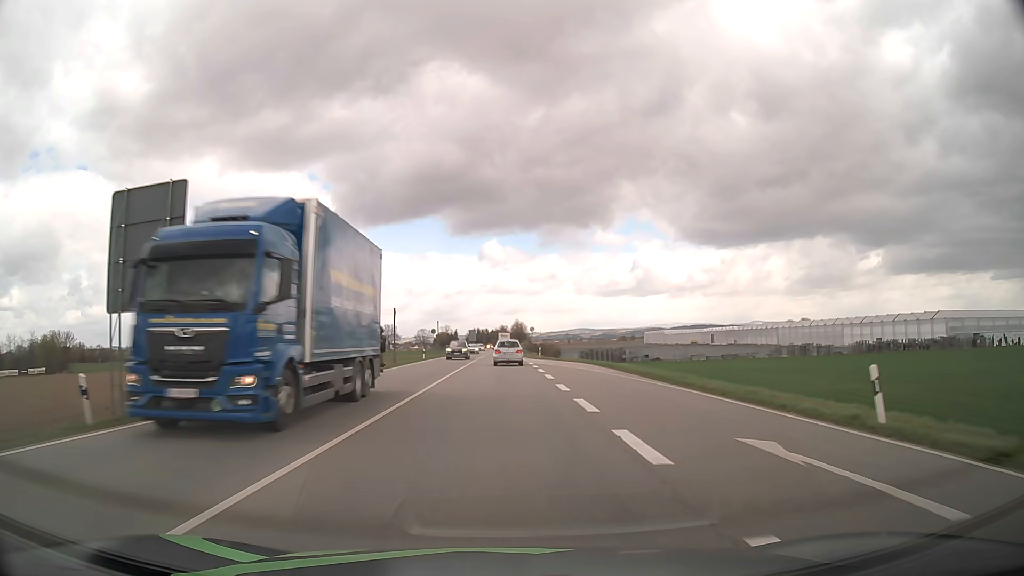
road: primary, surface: asphalt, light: Day
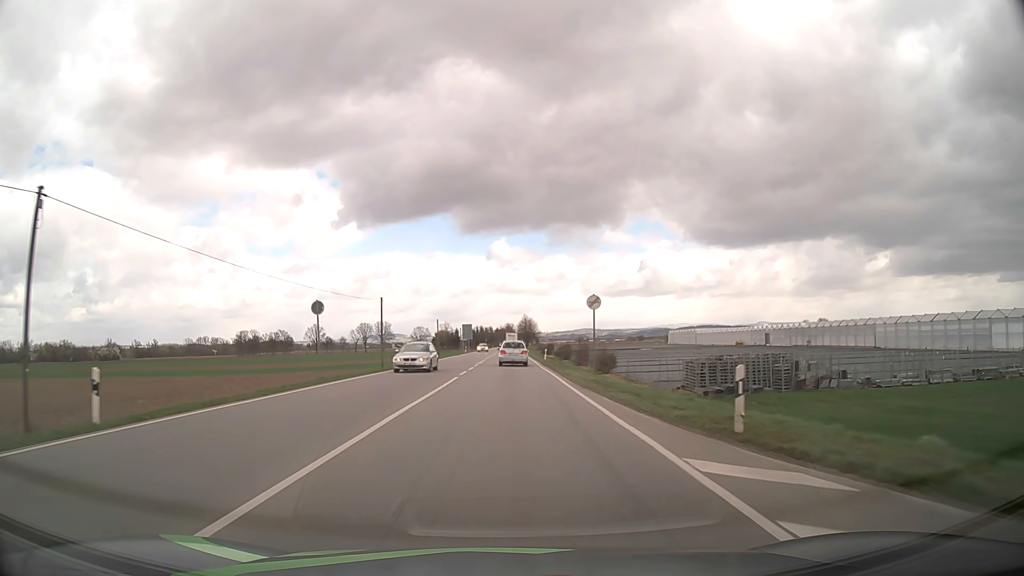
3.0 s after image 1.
(-0.3, +52.0) m; 0°
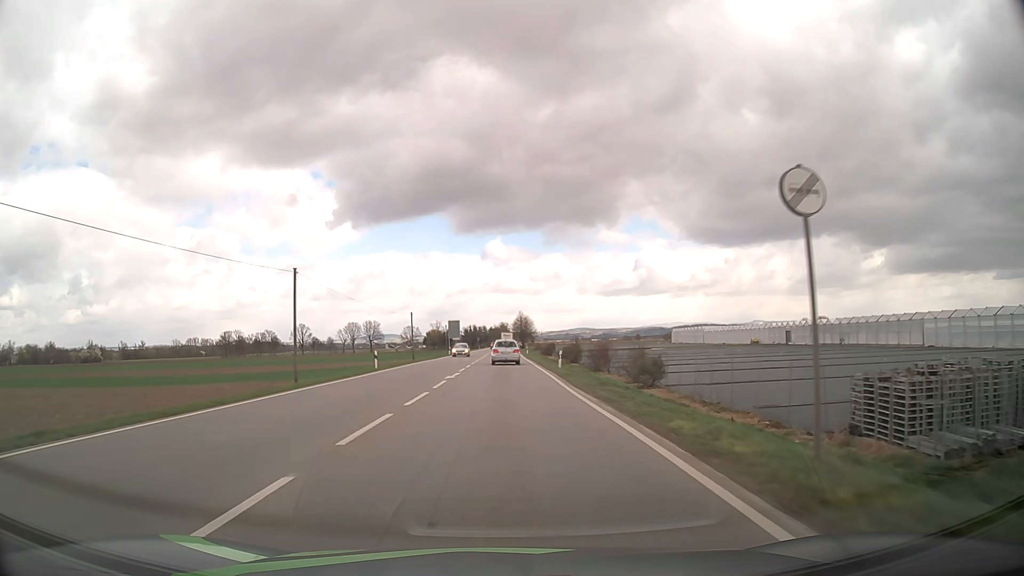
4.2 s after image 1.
(+0.1, +21.0) m; 0°
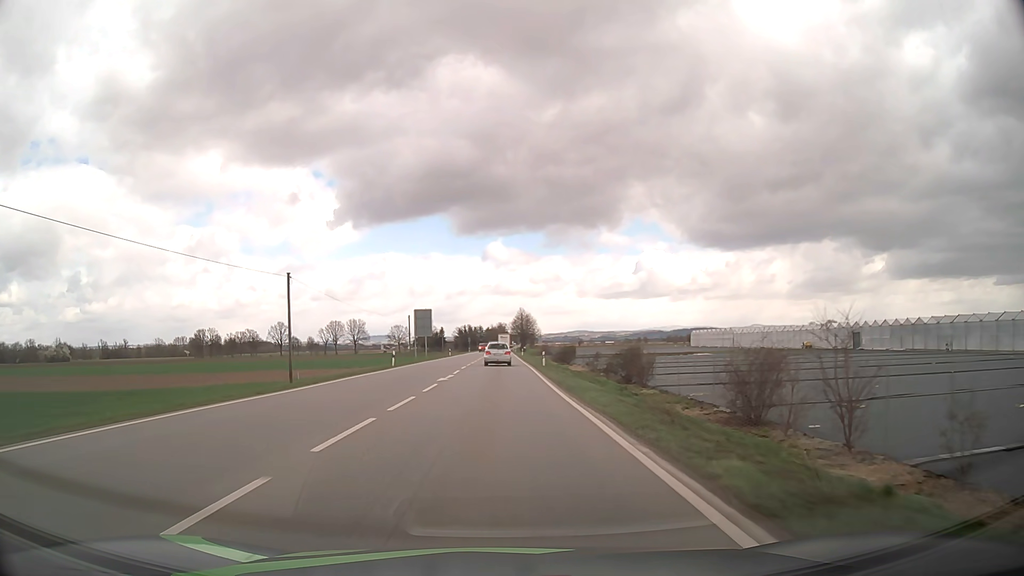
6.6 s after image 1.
(+0.1, +42.2) m; 0°
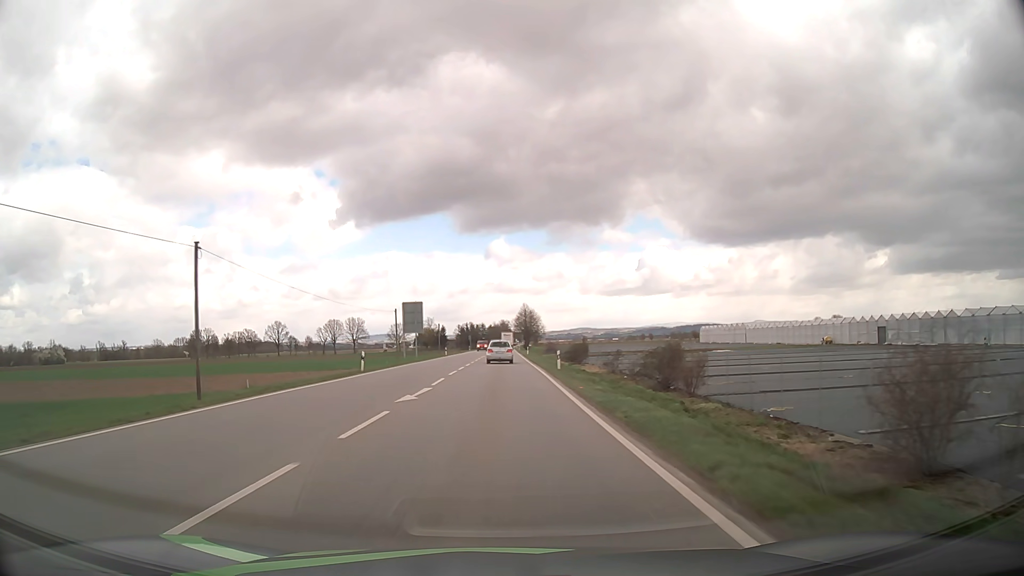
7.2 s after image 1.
(0.0, +10.6) m; 0°
(0, +10) (0, +20) (0, +30) (0, +40) (0, +50) (0, +60) (0, +70) (0, +80) (0, +90) (0, +100) m
